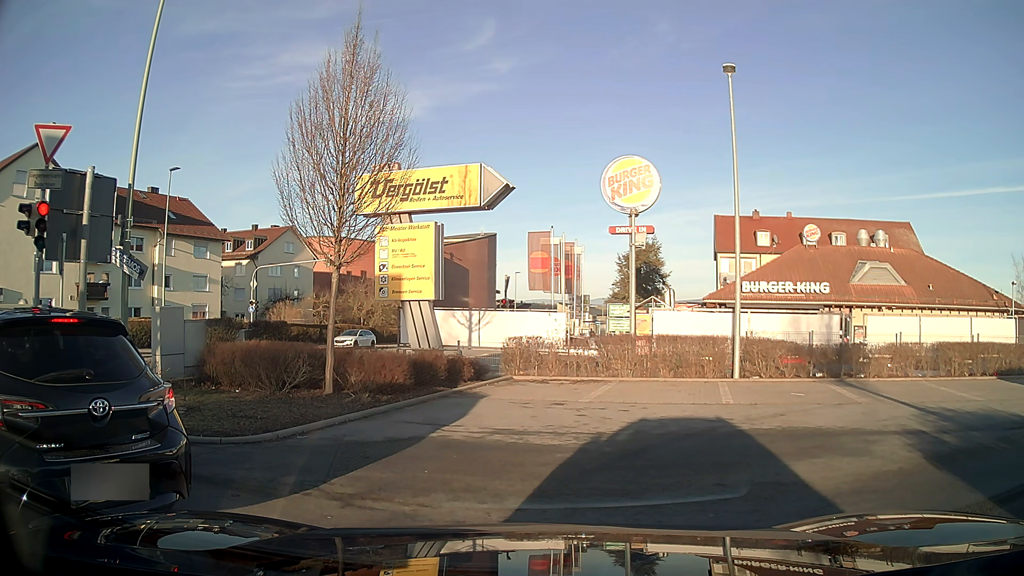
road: tertiary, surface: asphalt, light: Day
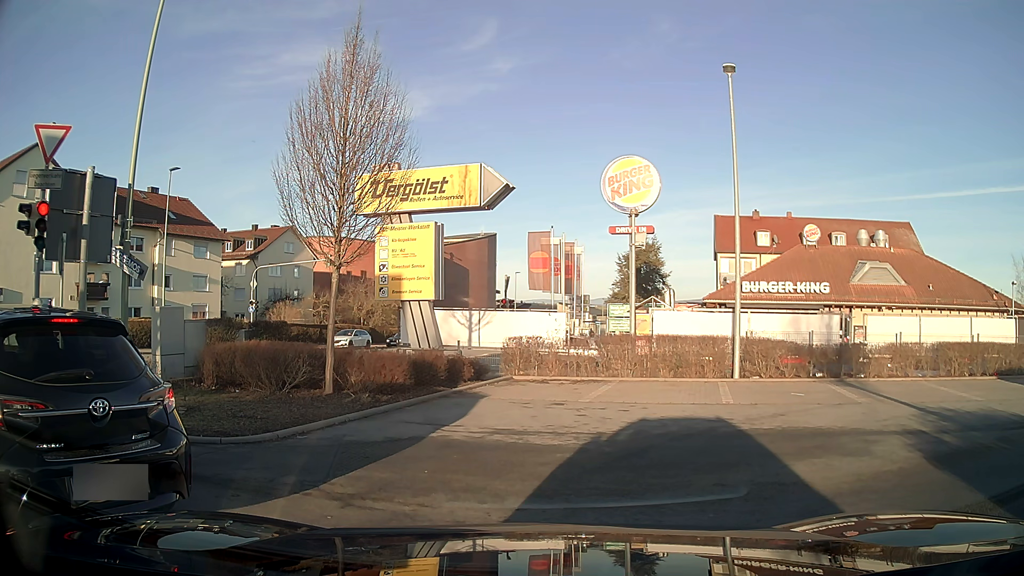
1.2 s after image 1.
(0.0, 0.0) m; 0°
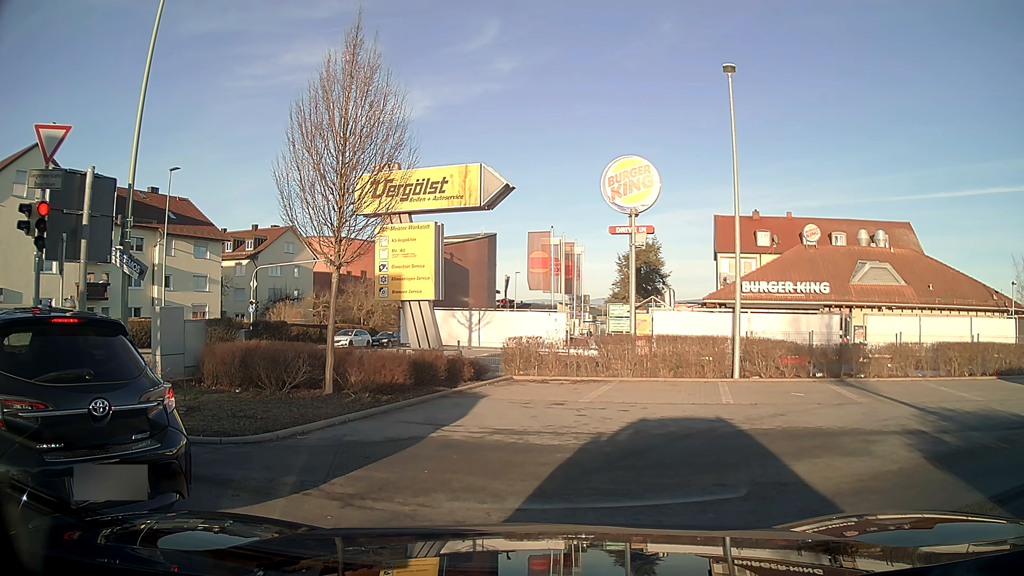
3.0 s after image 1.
(0.0, 0.0) m; 0°
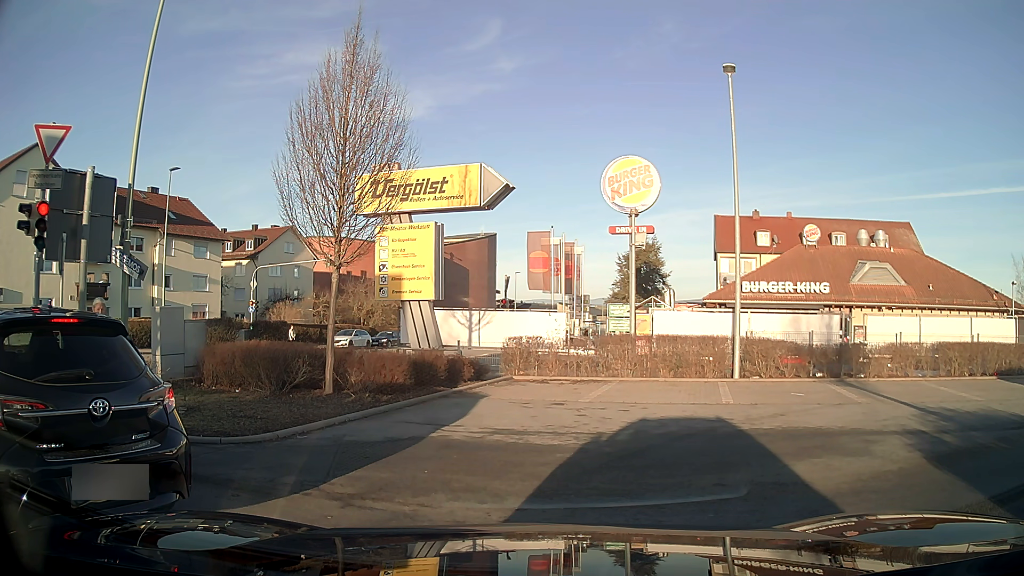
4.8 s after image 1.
(0.0, 0.0) m; 0°
(-7, +5) (-17, +5) (-24, -2) (-26, -12) (-27, -22) (-27, -32) (-28, -42) (-30, -52) (-32, -62) (-34, -71) m
